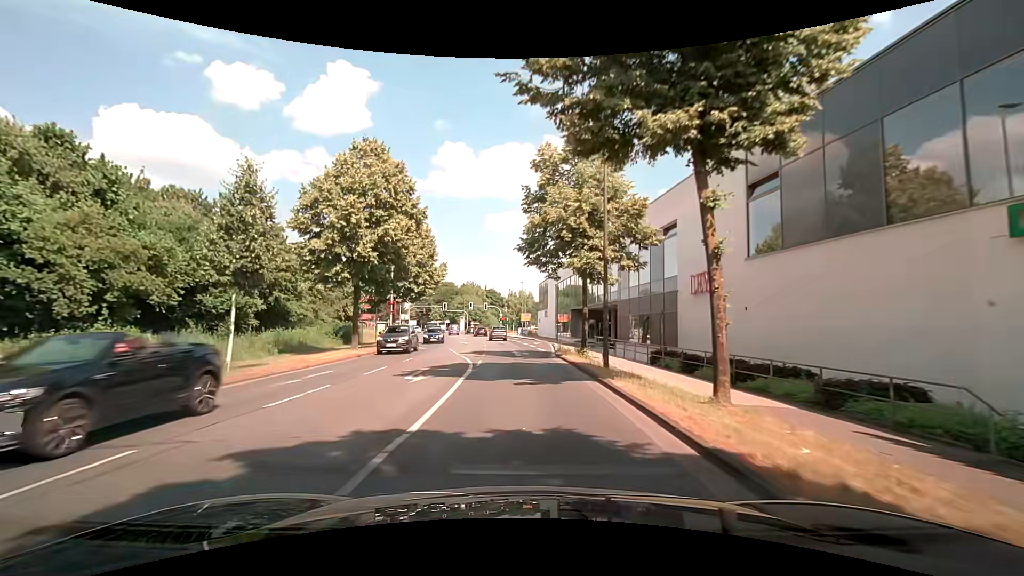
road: secondary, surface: asphalt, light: Day
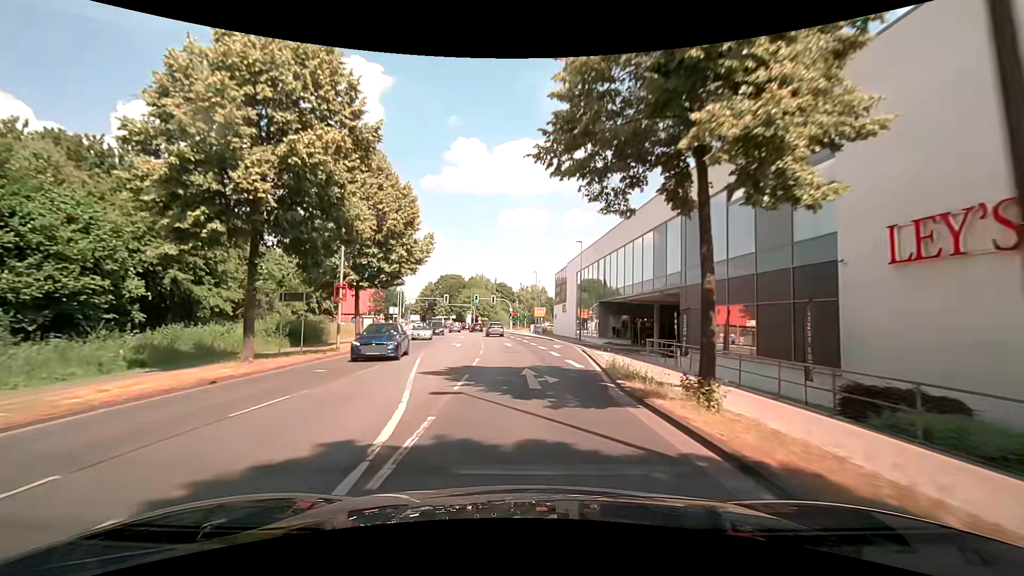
(-0.4, +13.4) m; -2°
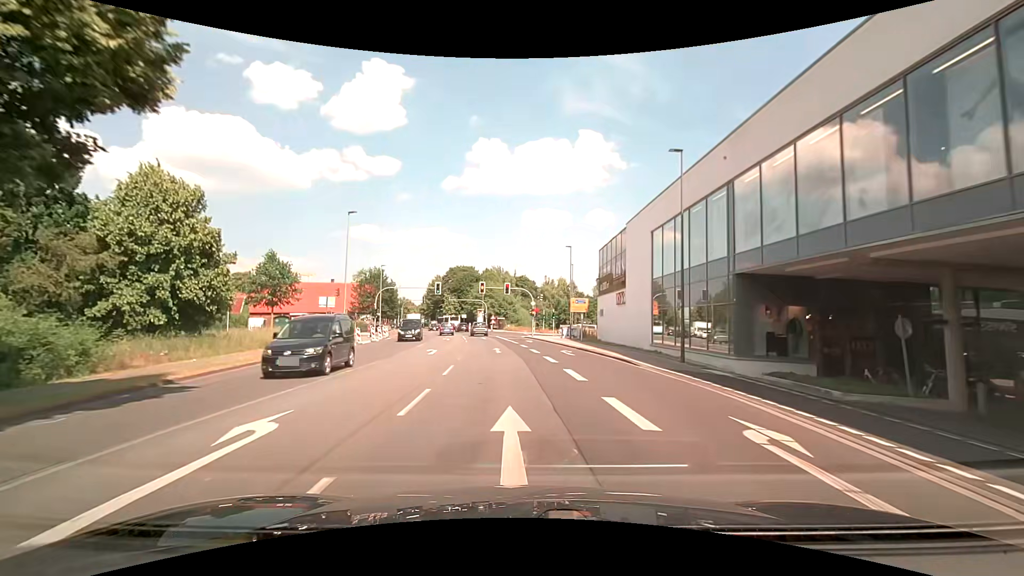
(-0.5, +27.6) m; -2°
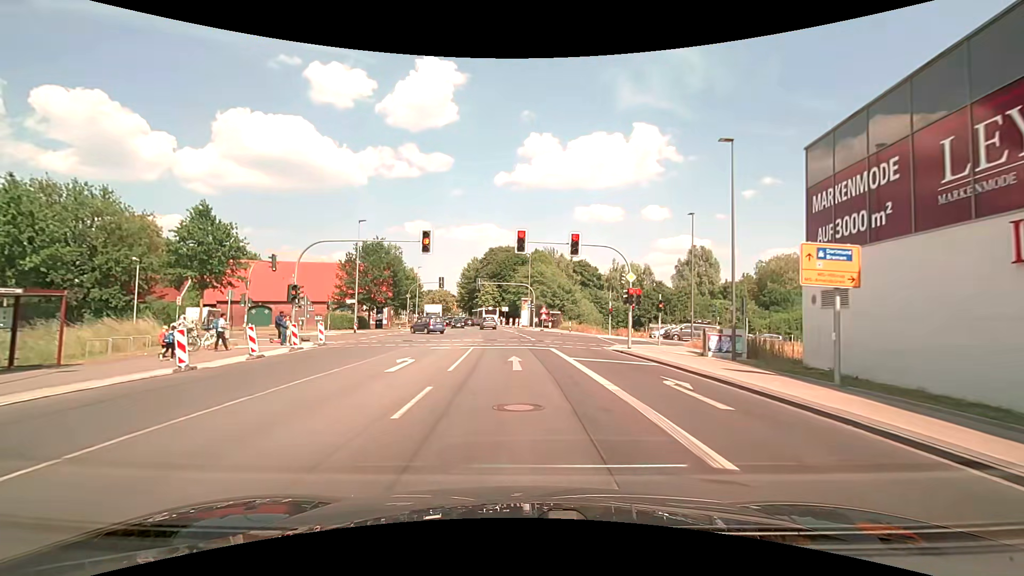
(-1.7, +31.3) m; -6°
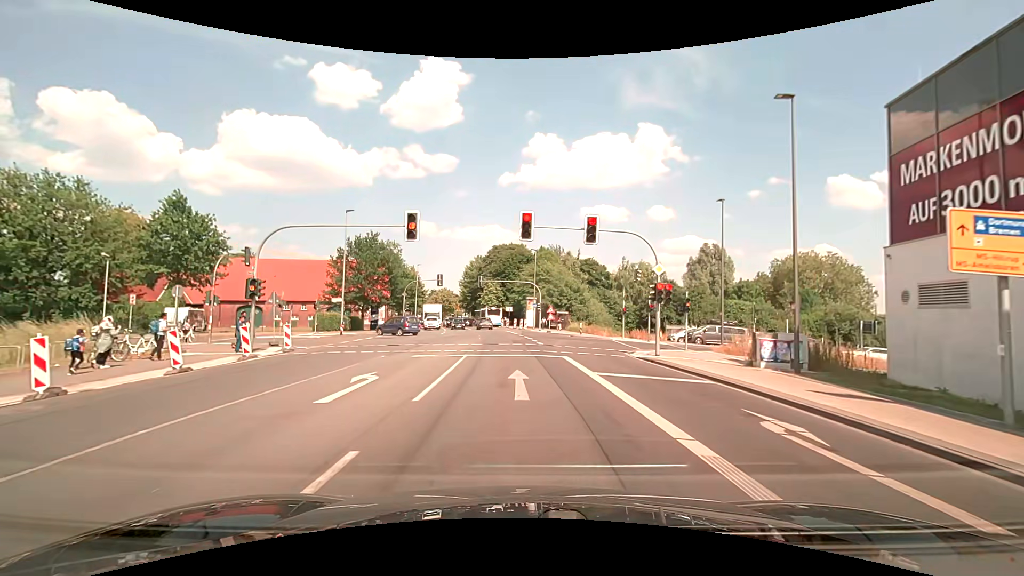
(0.0, +4.6) m; 0°
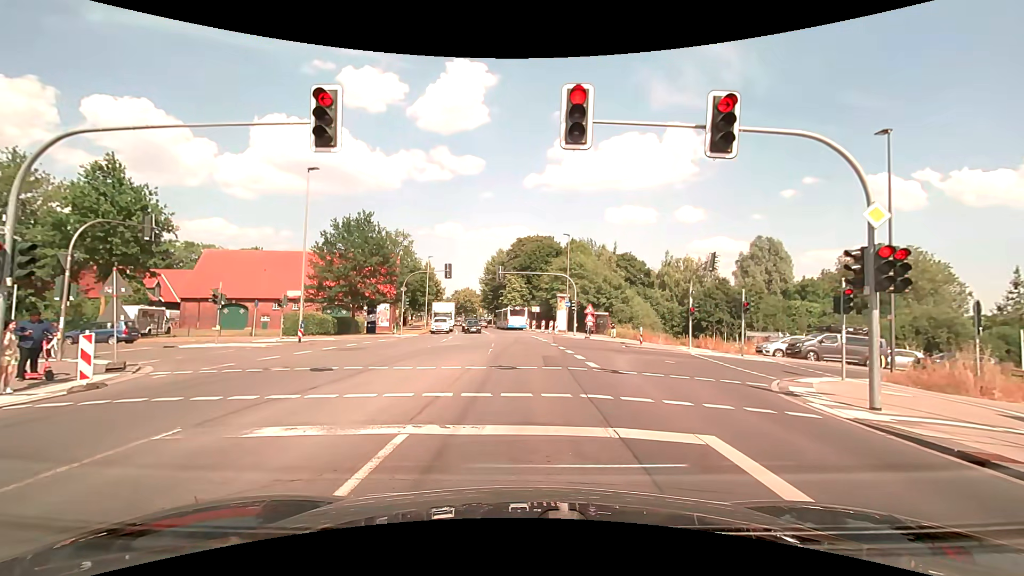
(-0.3, +11.9) m; -3°
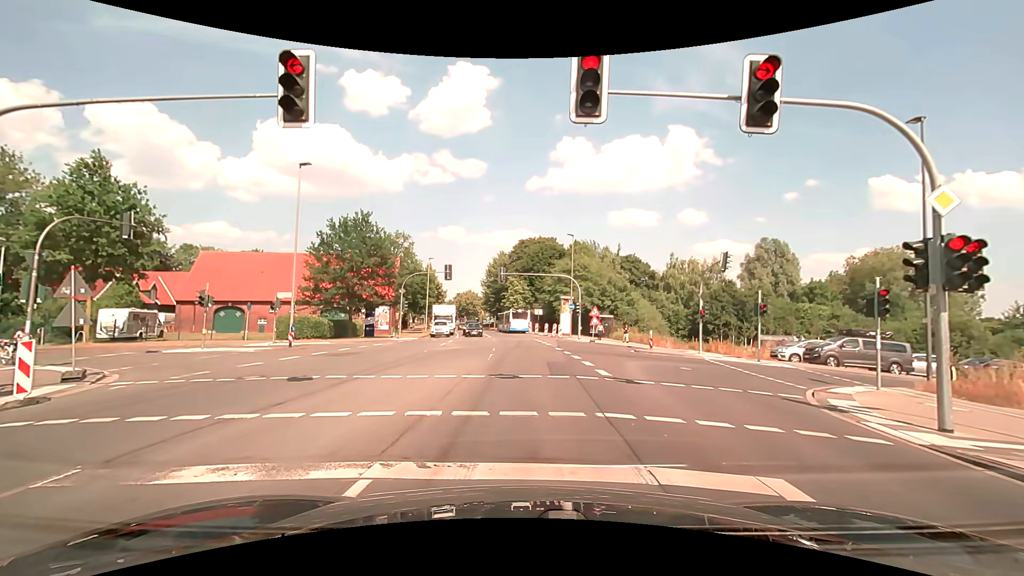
(0.0, +1.5) m; 0°
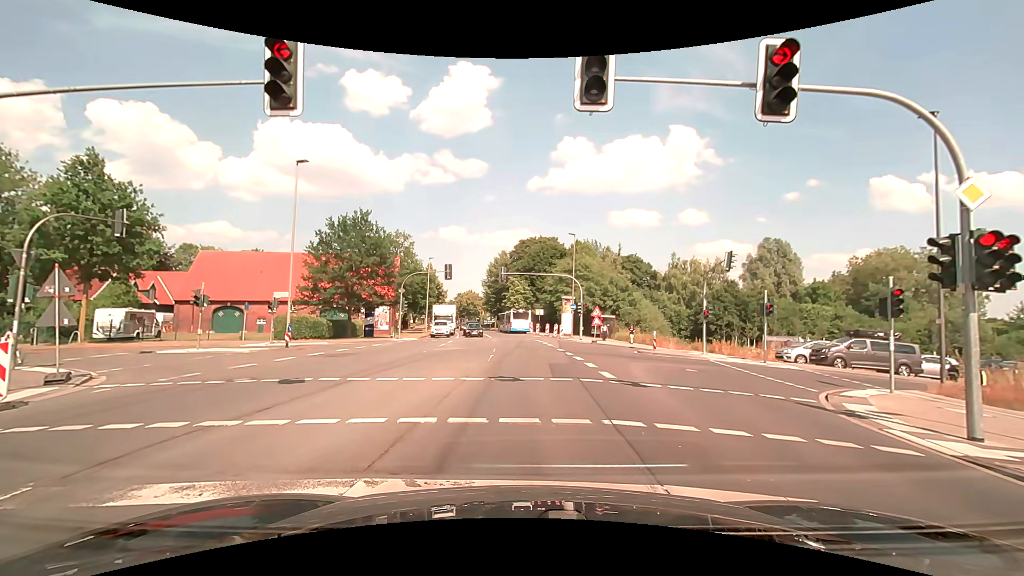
(0.0, +0.5) m; 0°
